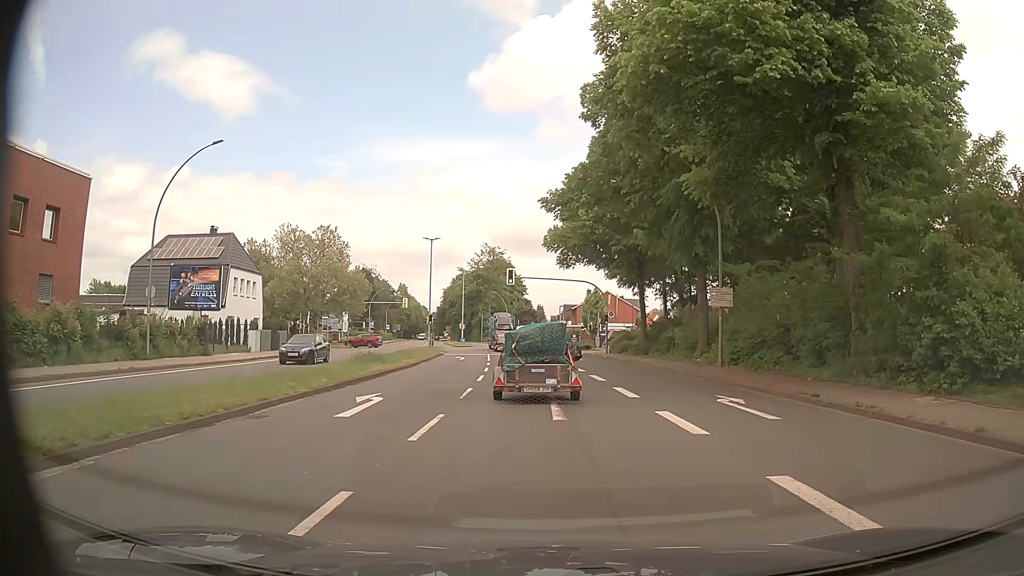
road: primary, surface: asphalt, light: Day
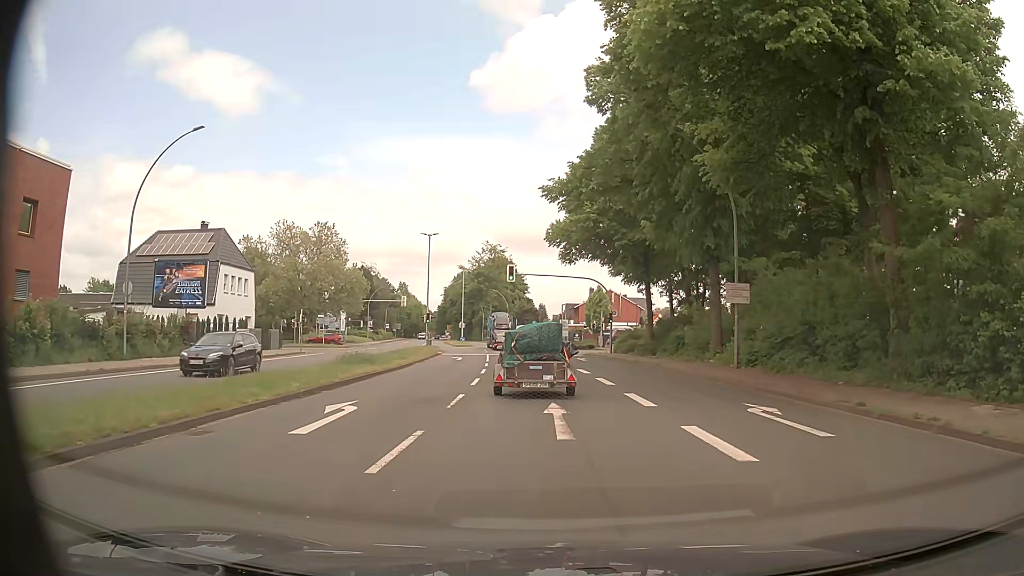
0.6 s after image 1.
(0.0, +2.3) m; 0°
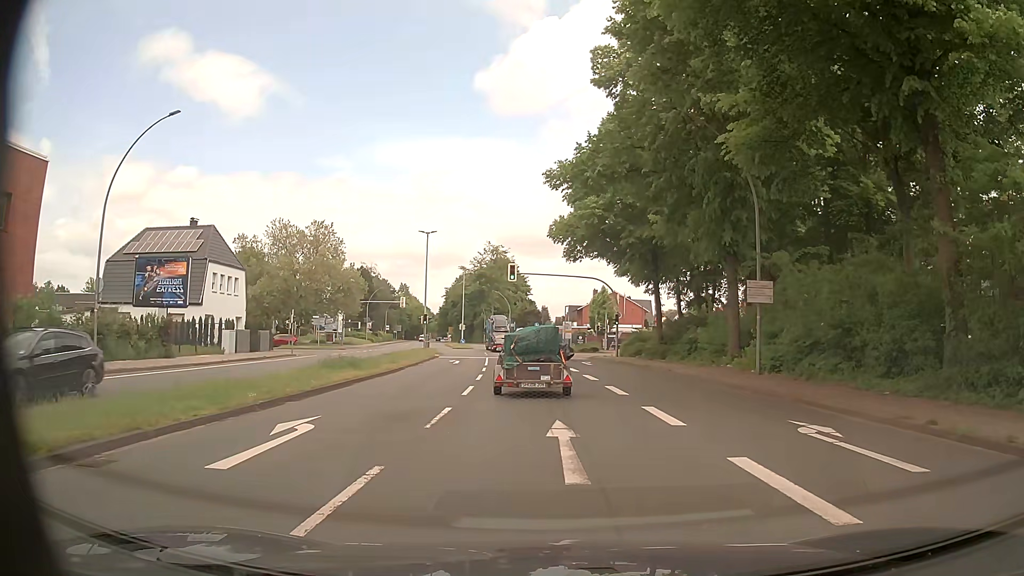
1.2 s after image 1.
(0.0, +2.6) m; -1°
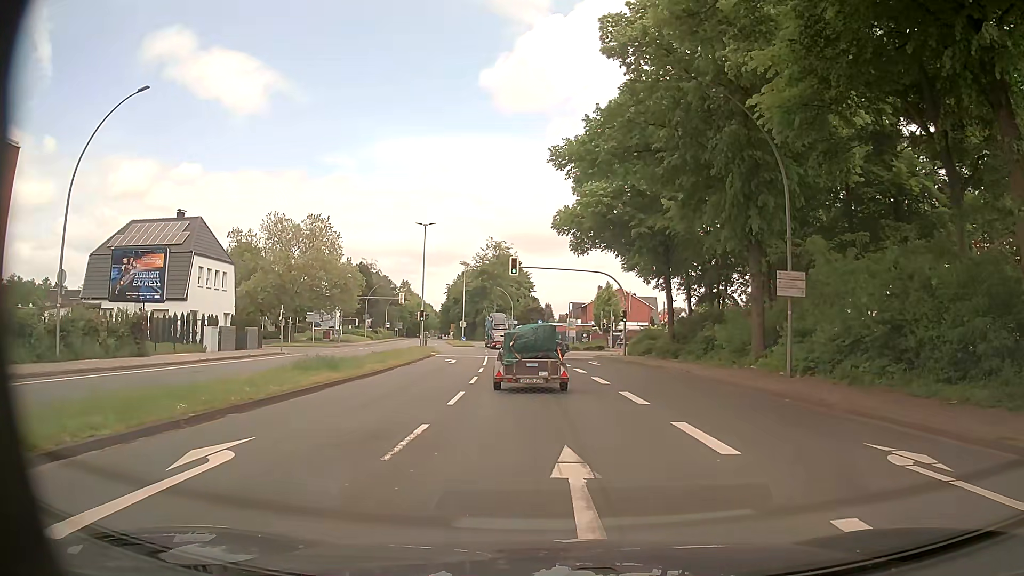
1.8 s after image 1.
(0.0, +3.0) m; 0°
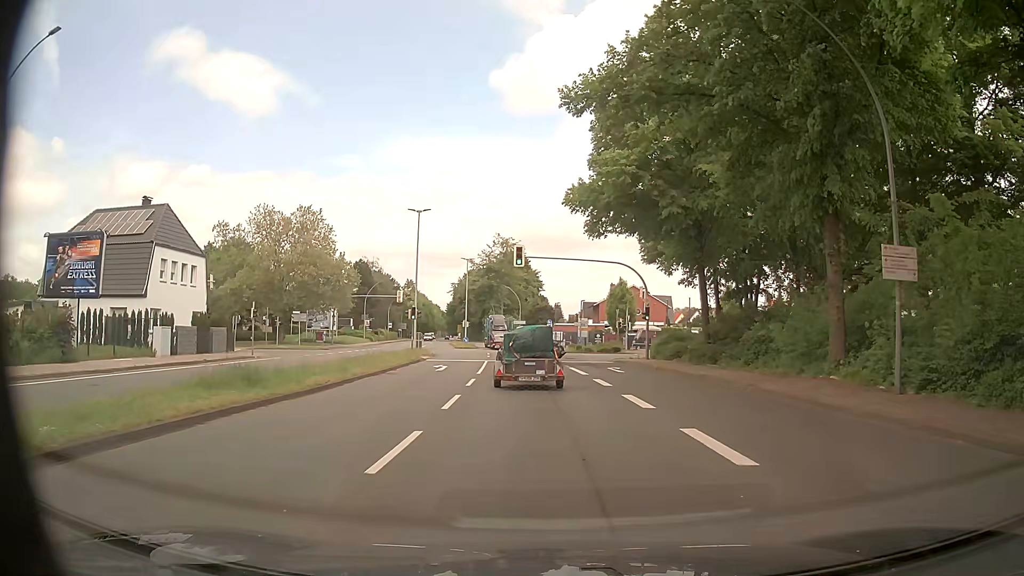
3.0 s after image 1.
(0.0, +6.8) m; 0°
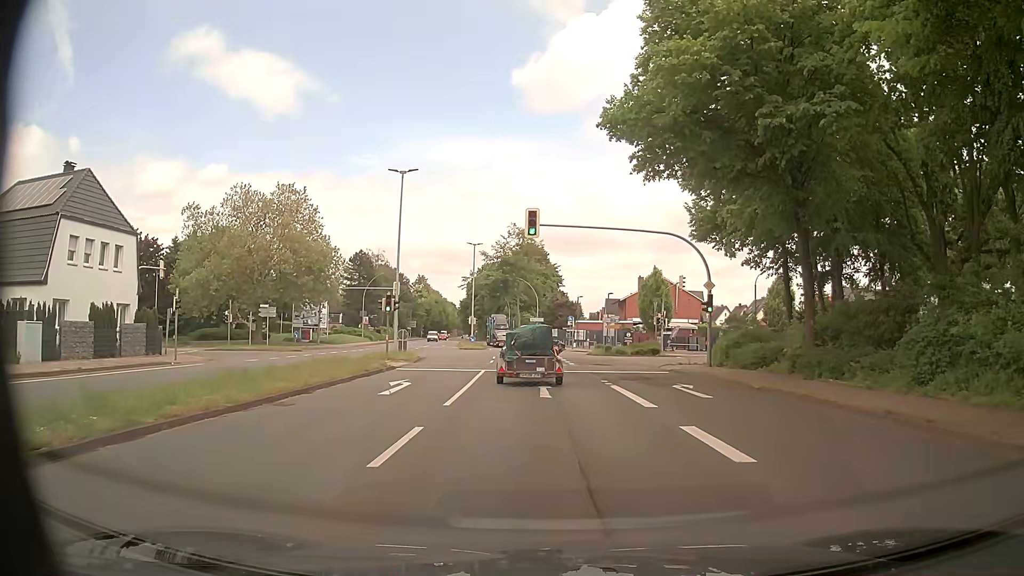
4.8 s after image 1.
(-0.3, +12.0) m; -4°
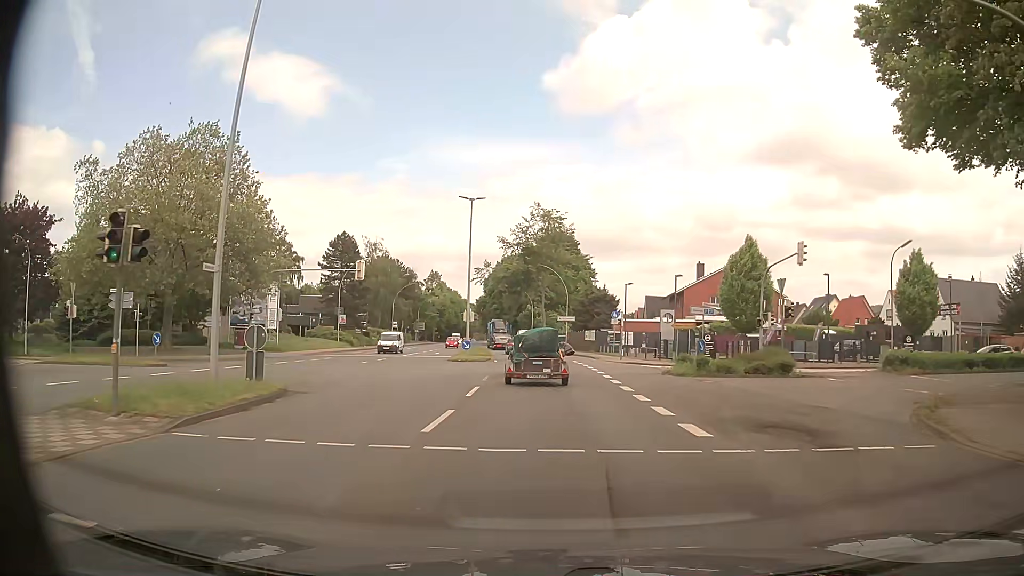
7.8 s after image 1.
(+0.2, +23.6) m; 0°
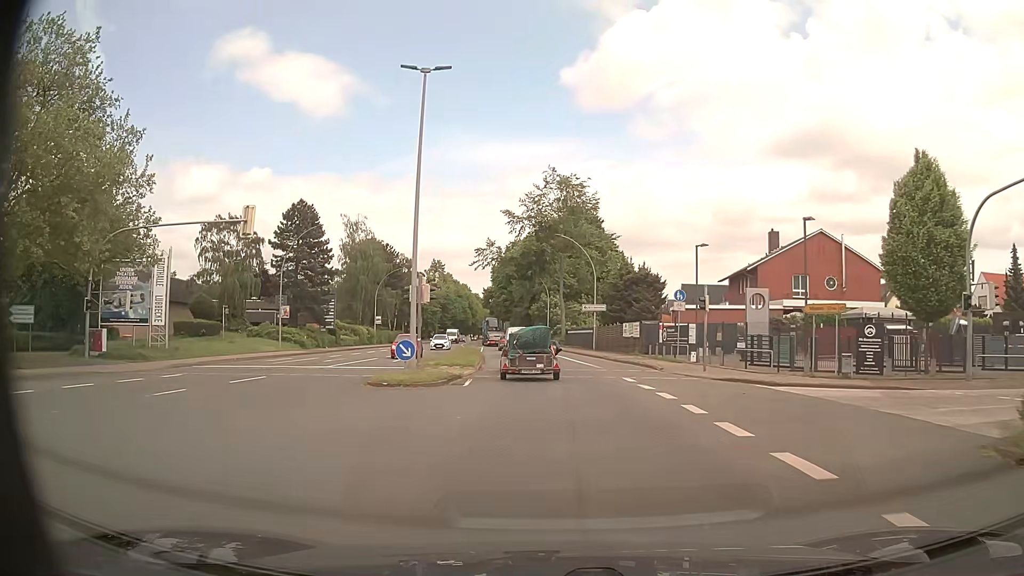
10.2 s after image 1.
(-0.2, +21.5) m; -2°
(0, +10) (0, +20) (-1, +30) (-2, +40) (-2, +50) (-3, +60) (-4, +70) (-5, +80) (-6, +90) (-7, +100) m
